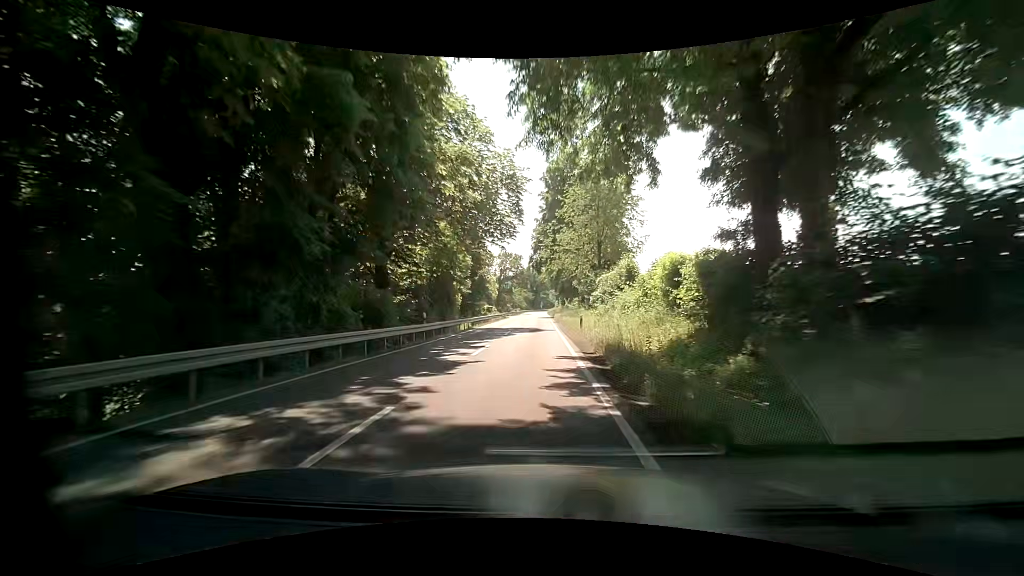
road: secondary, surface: asphalt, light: Day
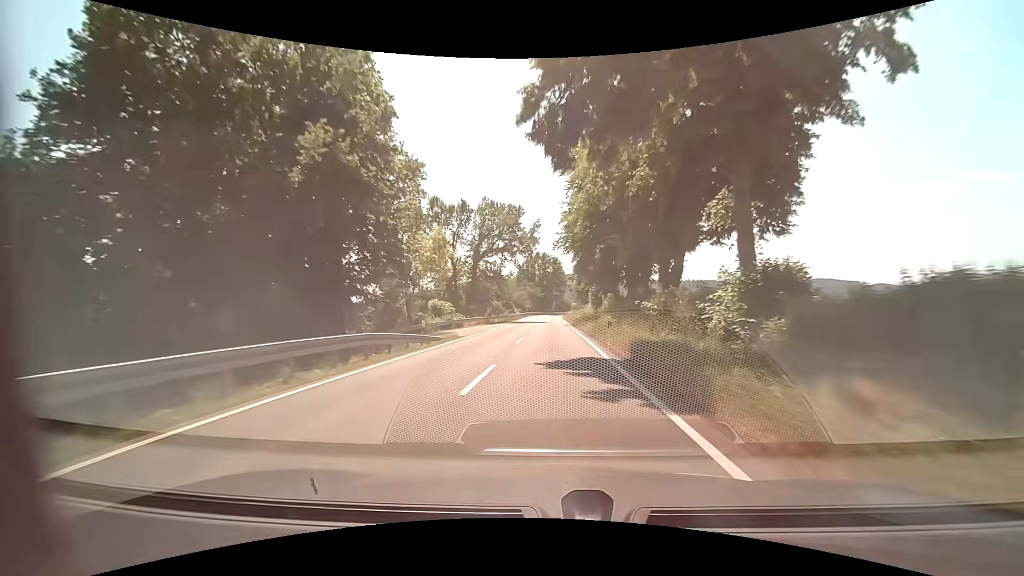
(-0.3, +54.9) m; -1°
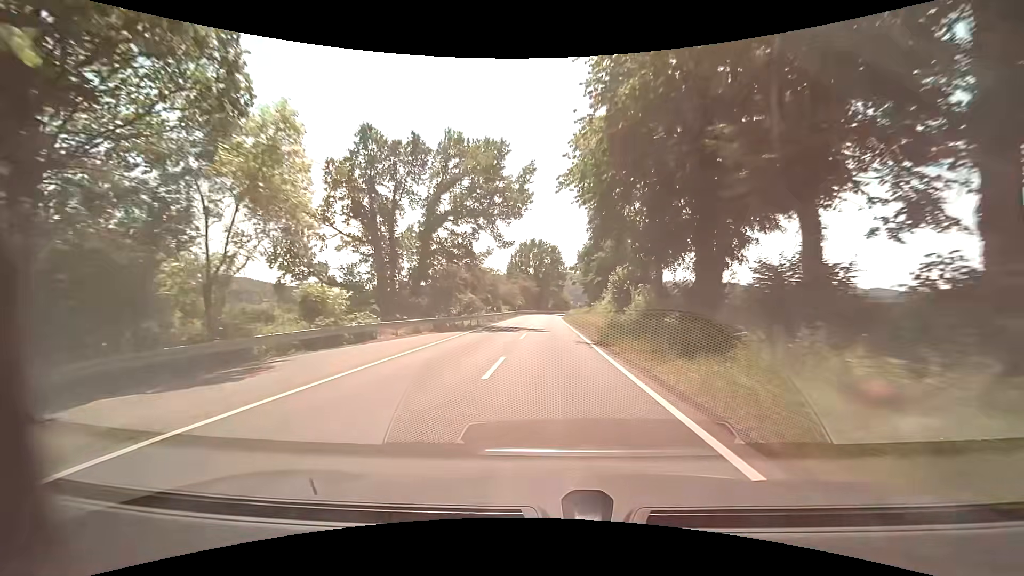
(0.0, +22.4) m; +1°
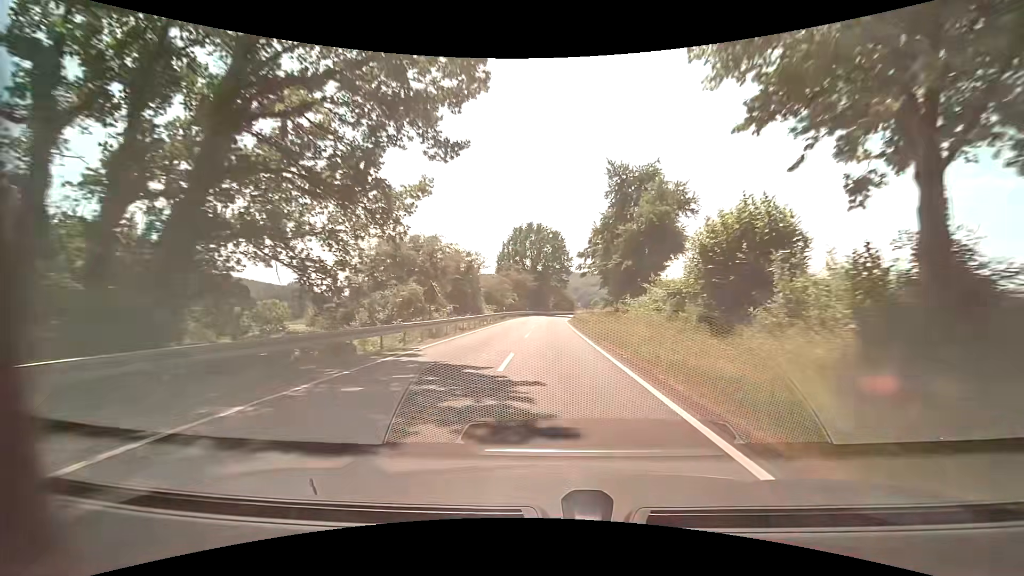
(-0.1, +22.7) m; -1°
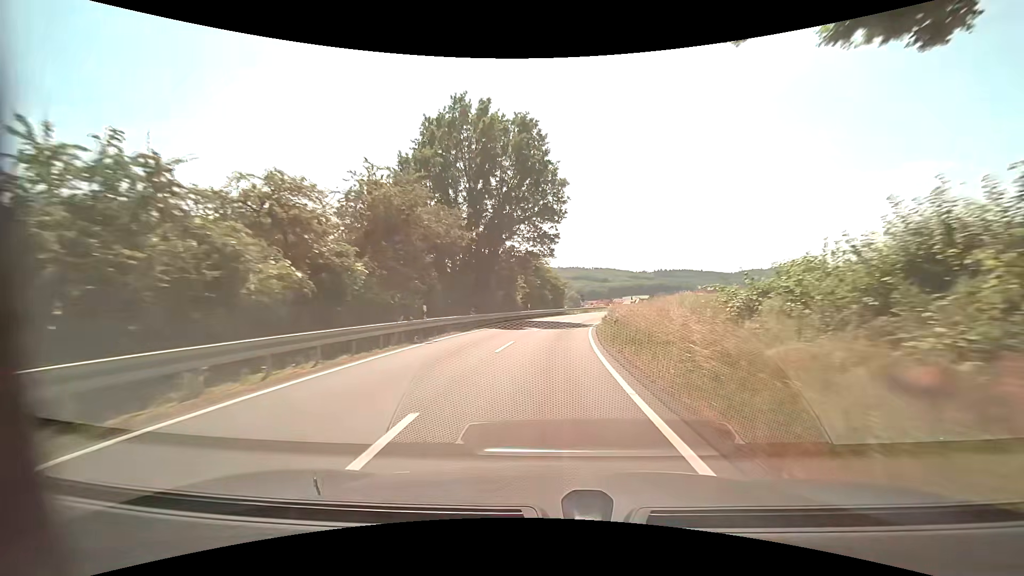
(+1.3, +56.3) m; +3°
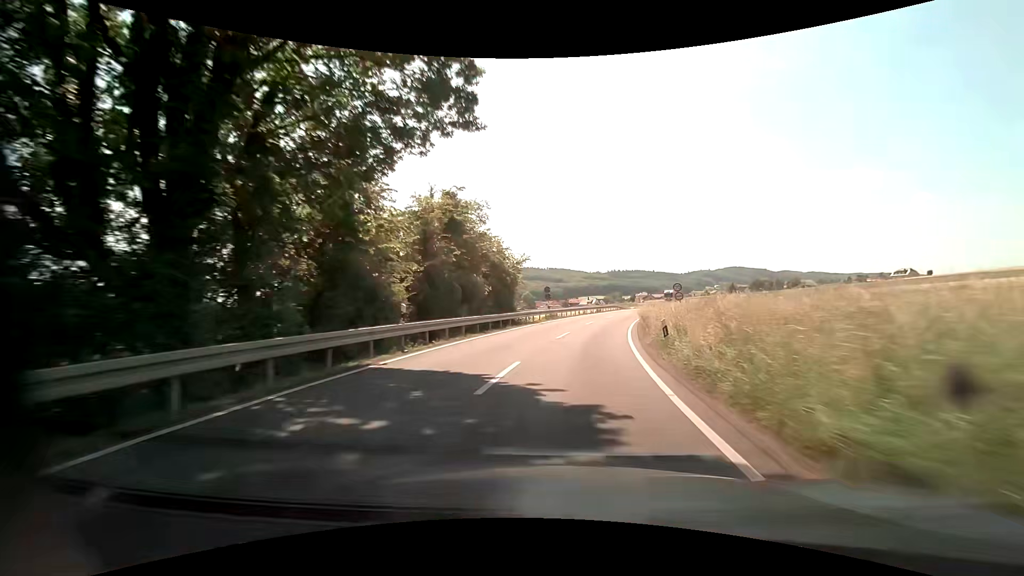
(+1.3, +30.2) m; +5°
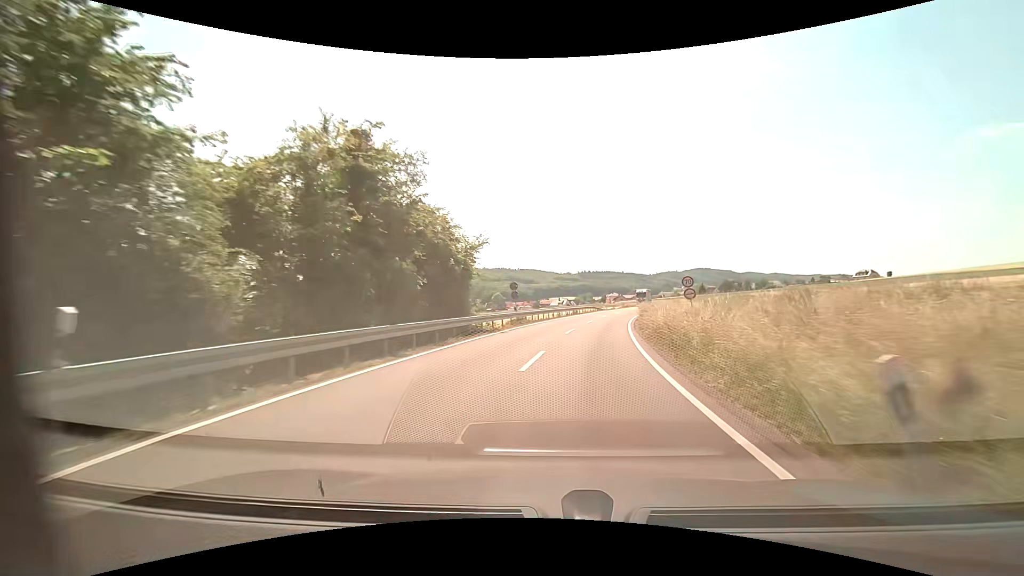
(+0.3, +9.4) m; +3°
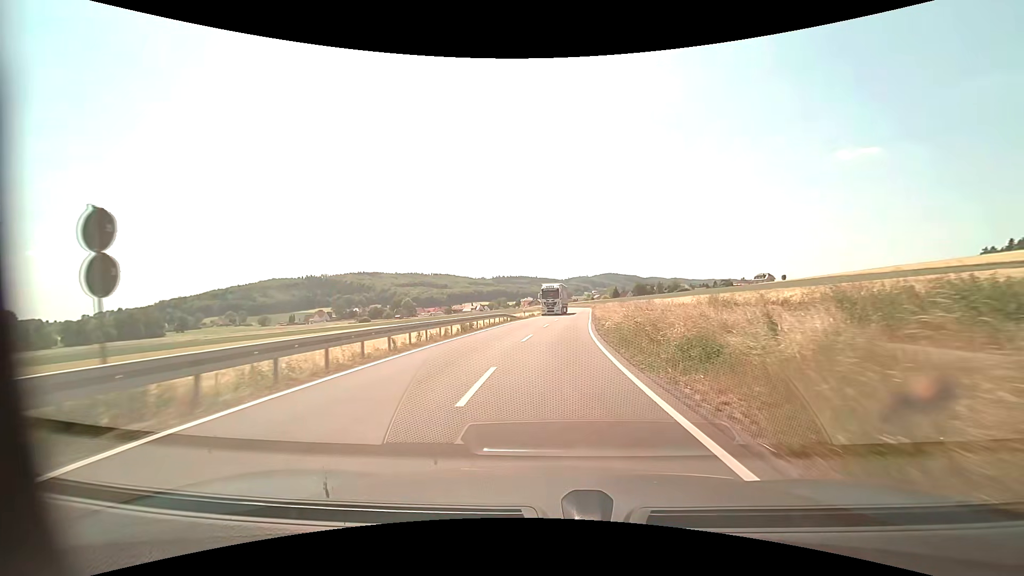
(+2.5, +26.9) m; +10°
(0, +10) (0, +20) (+1, +30) (+2, +40) (+3, +50) (+4, +60) (+4, +70) (+5, +80) (+6, +90) (+7, +100) m
